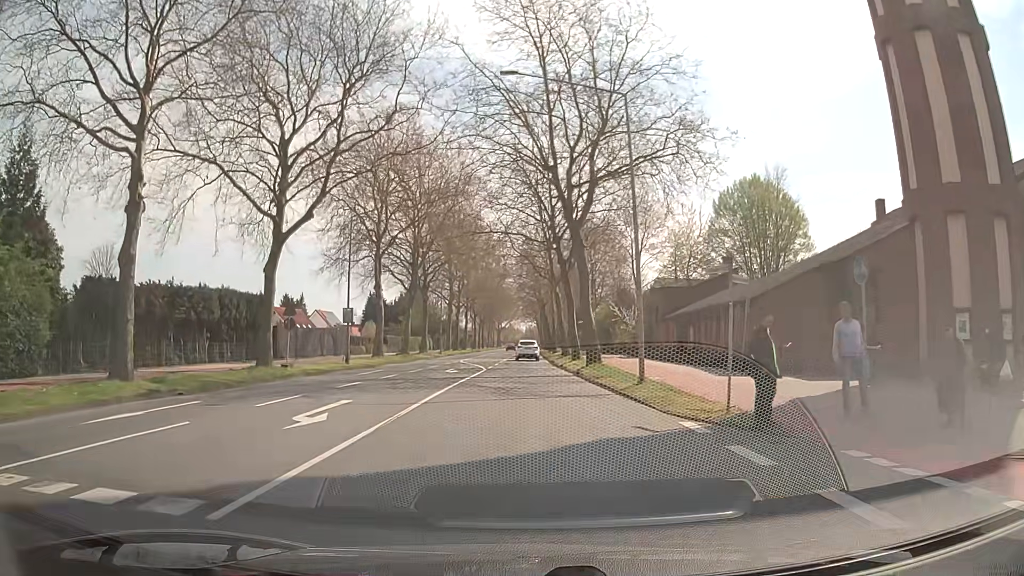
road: secondary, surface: asphalt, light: Day
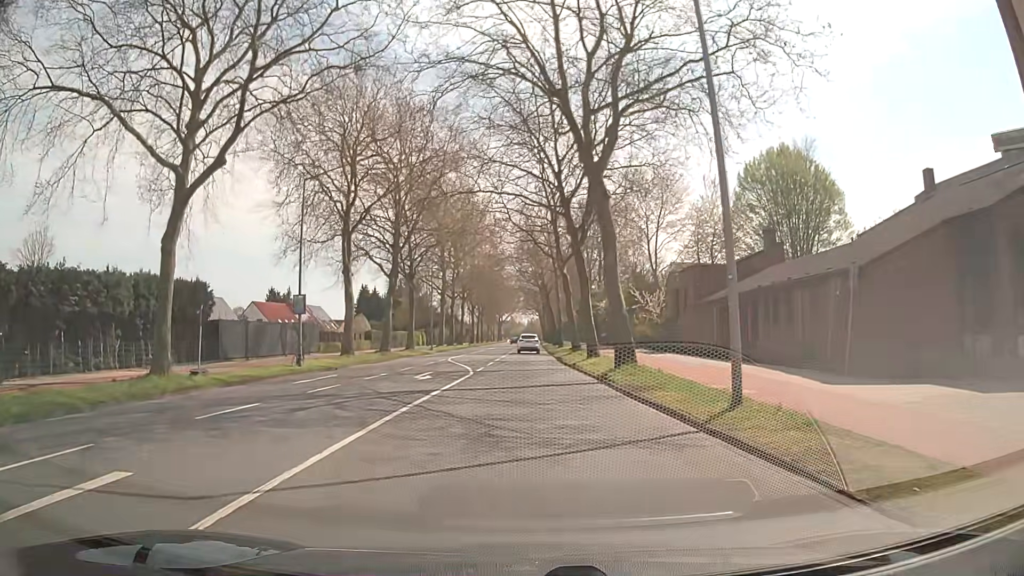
(+0.1, +9.1) m; +1°
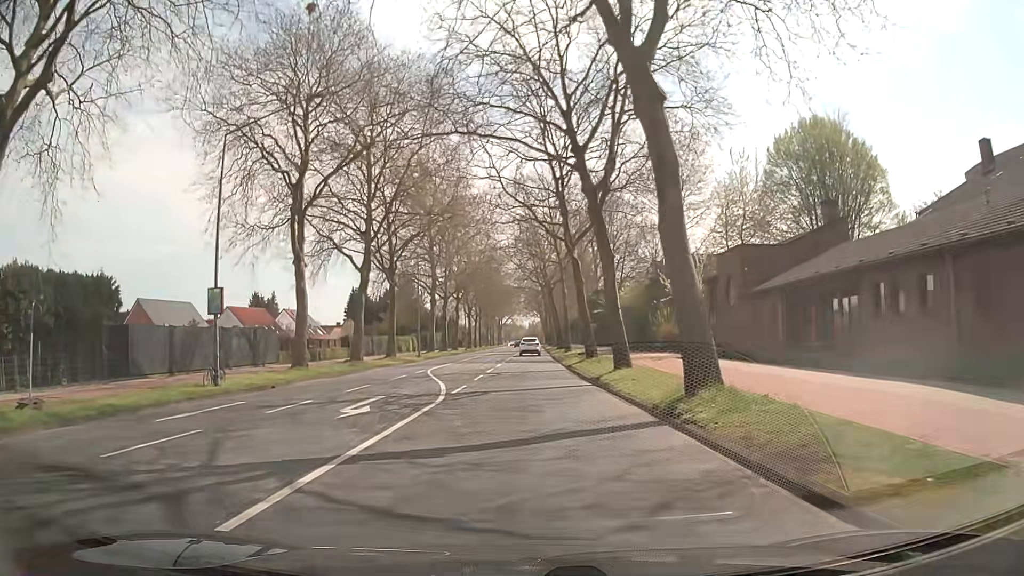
(0.0, +9.1) m; 0°
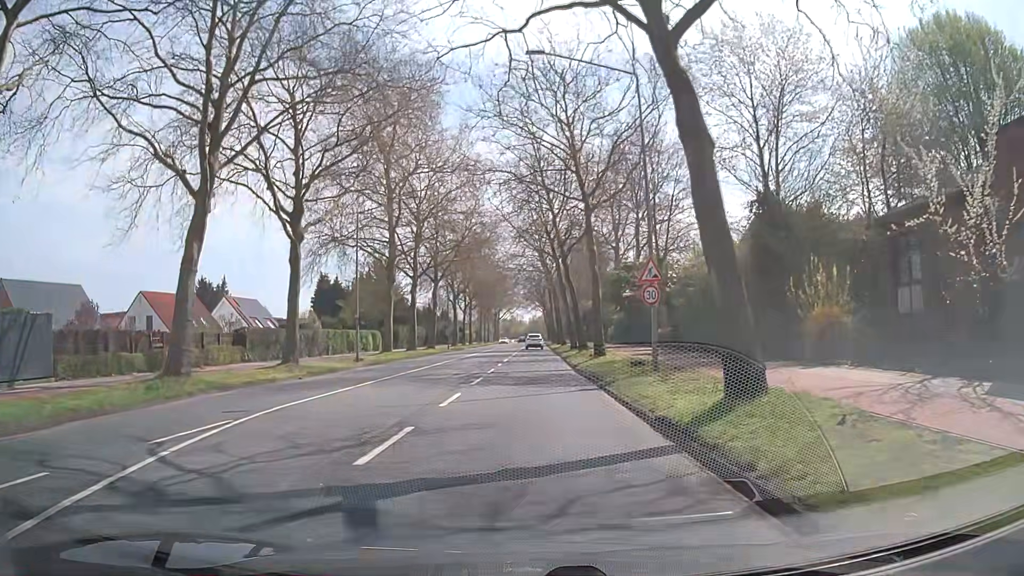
(0.0, +22.6) m; +1°
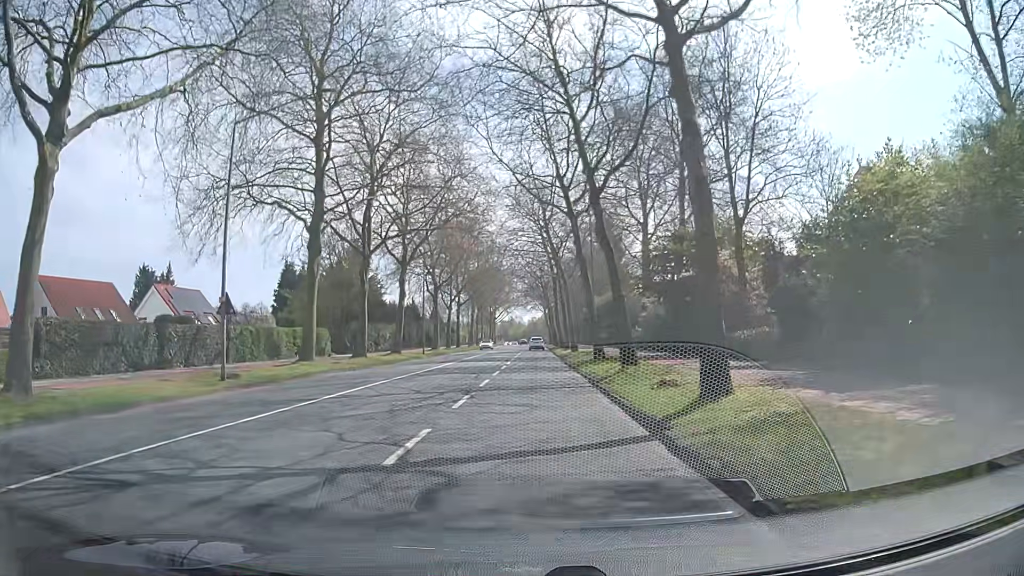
(-0.3, +18.0) m; -1°
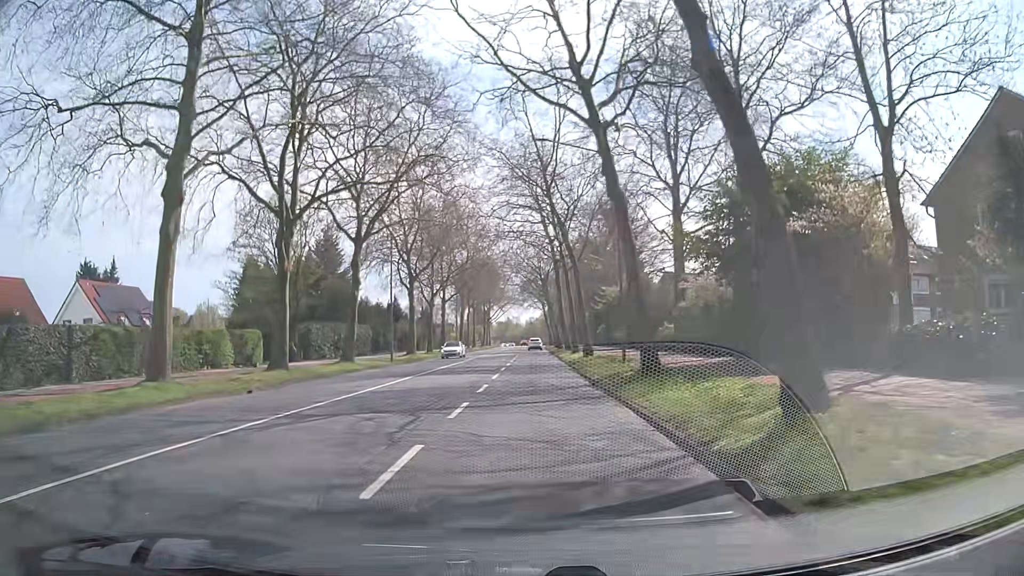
(0.0, +13.5) m; 0°
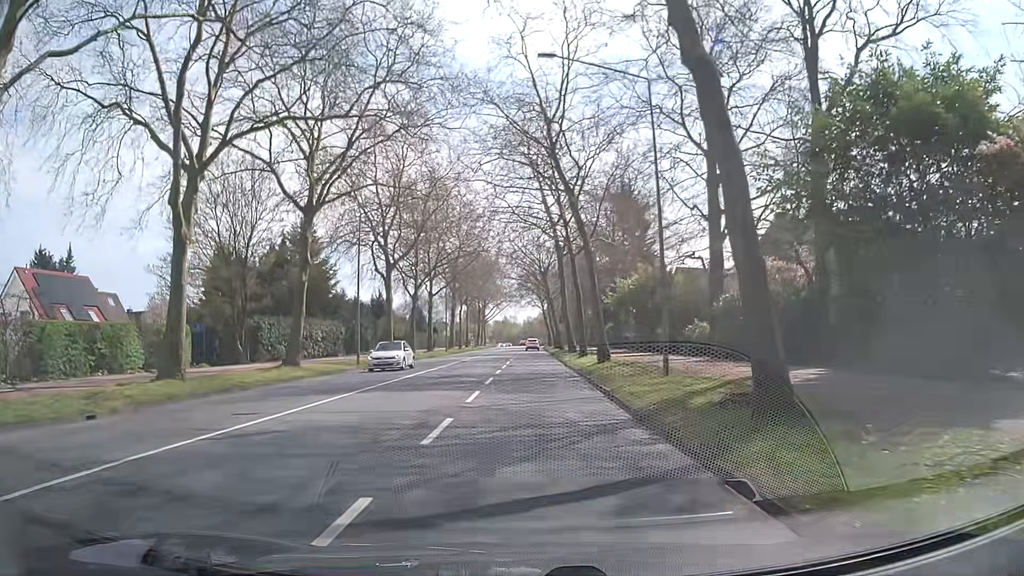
(+0.1, +8.9) m; +1°
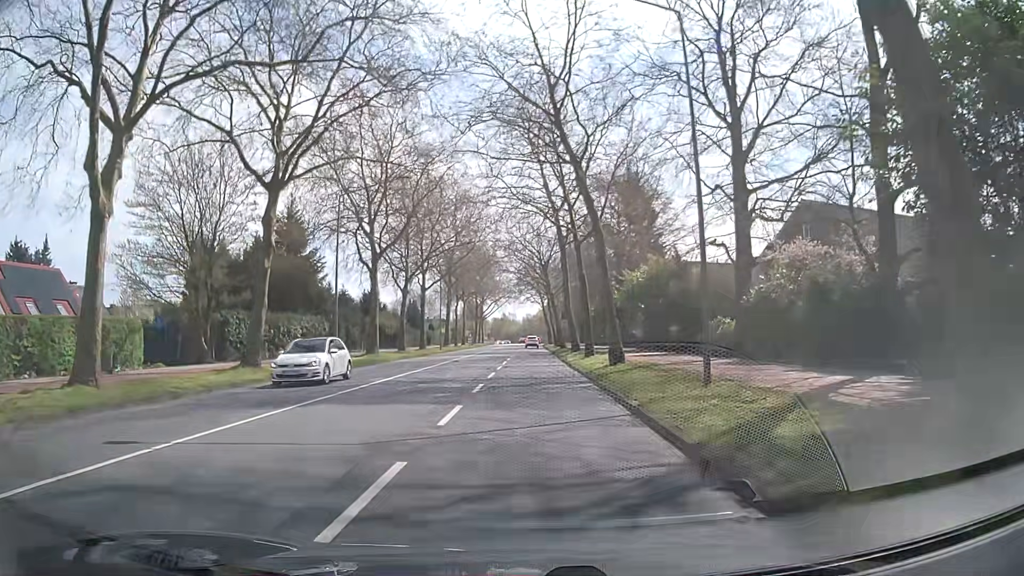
(-0.1, +4.5) m; 0°
(0, +10) (0, +20) (0, +30) (+1, +40) (+1, +50) (+1, +60) (+1, +70) (+1, +80) (+1, +90) (+1, +100) m
